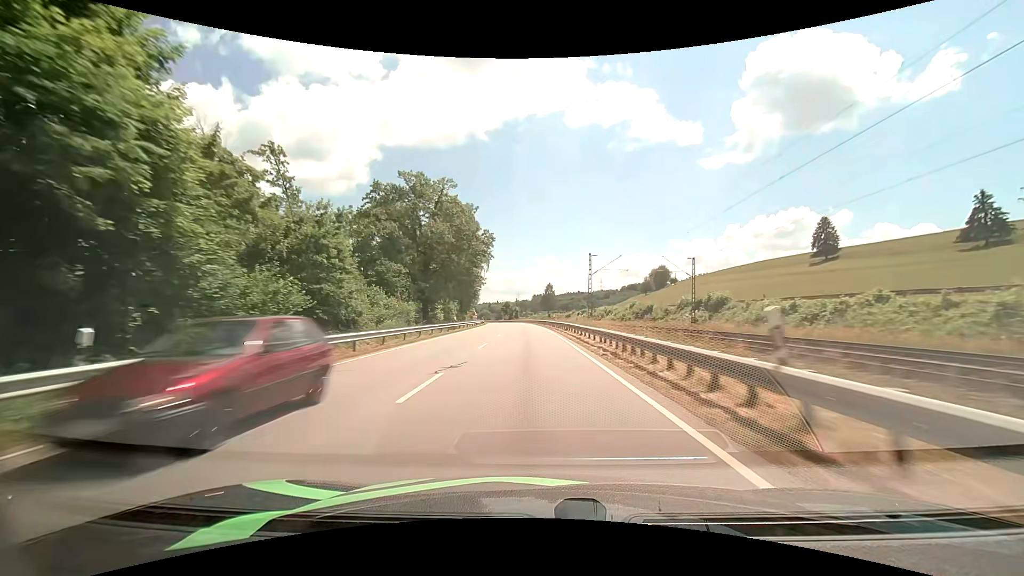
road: primary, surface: asphalt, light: Day
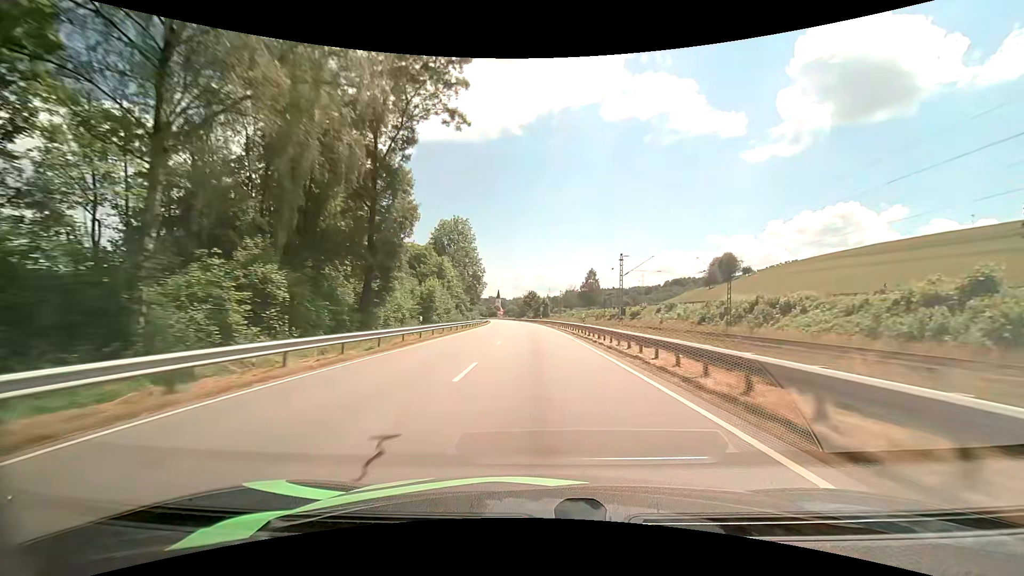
(-3.0, +71.3) m; -4°
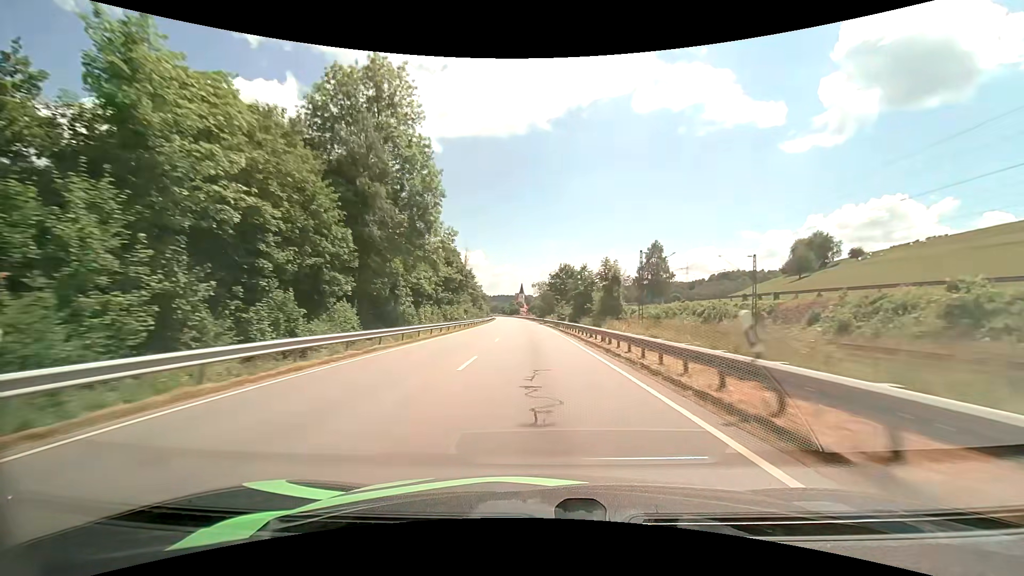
(-1.8, +71.7) m; -3°
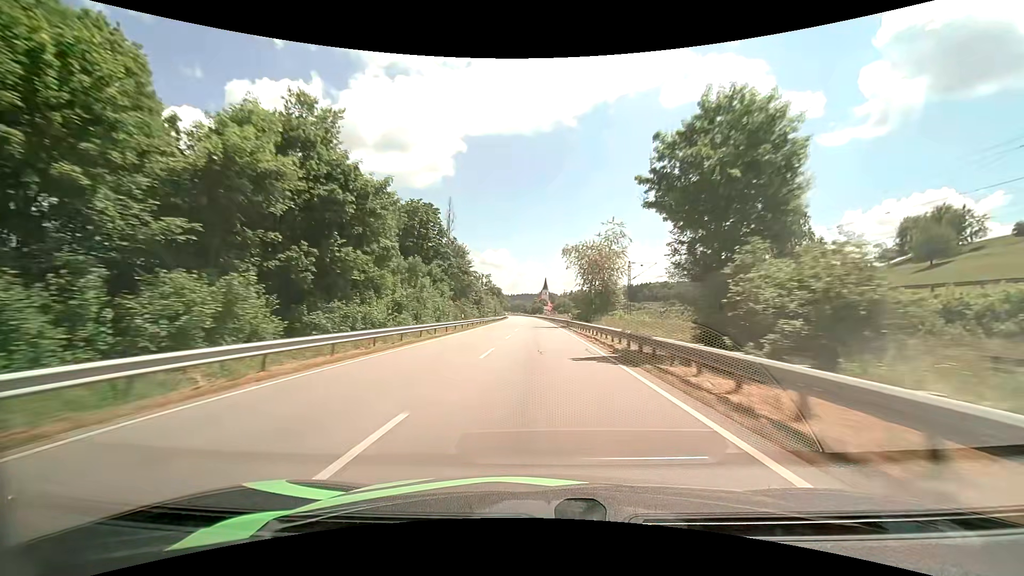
(-1.5, +58.4) m; -3°
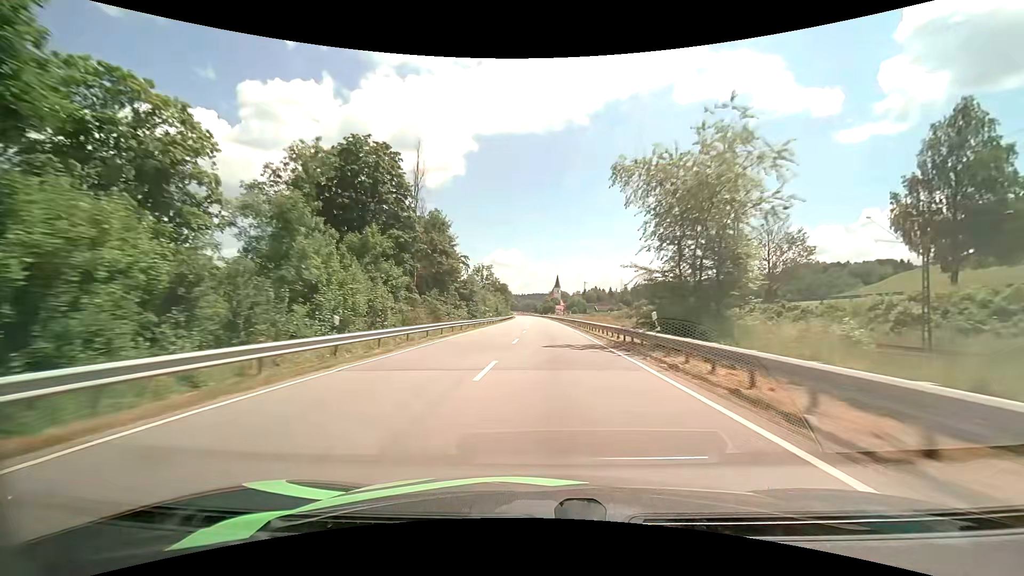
(-0.3, +29.4) m; -1°
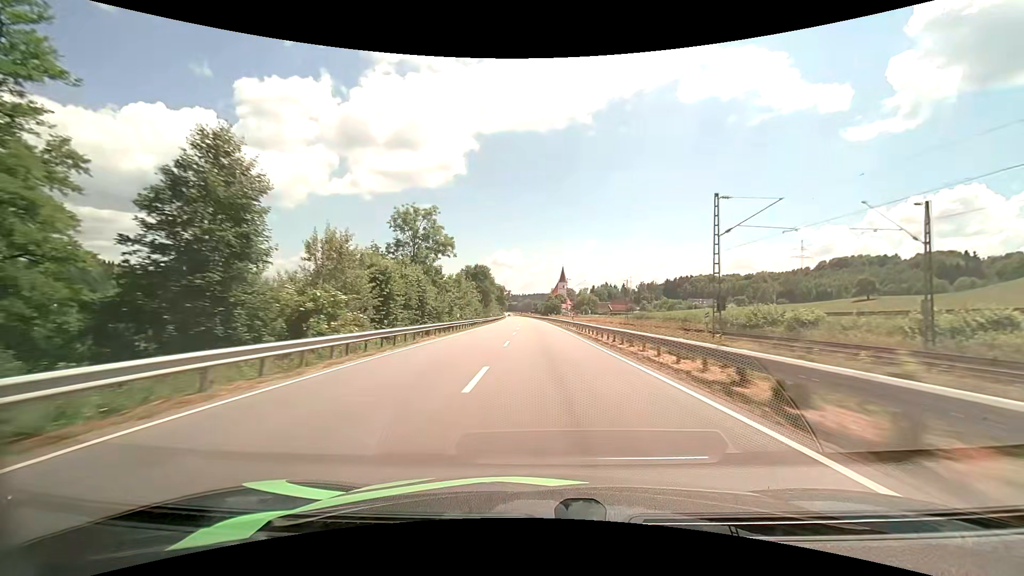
(-0.3, +74.0) m; 0°
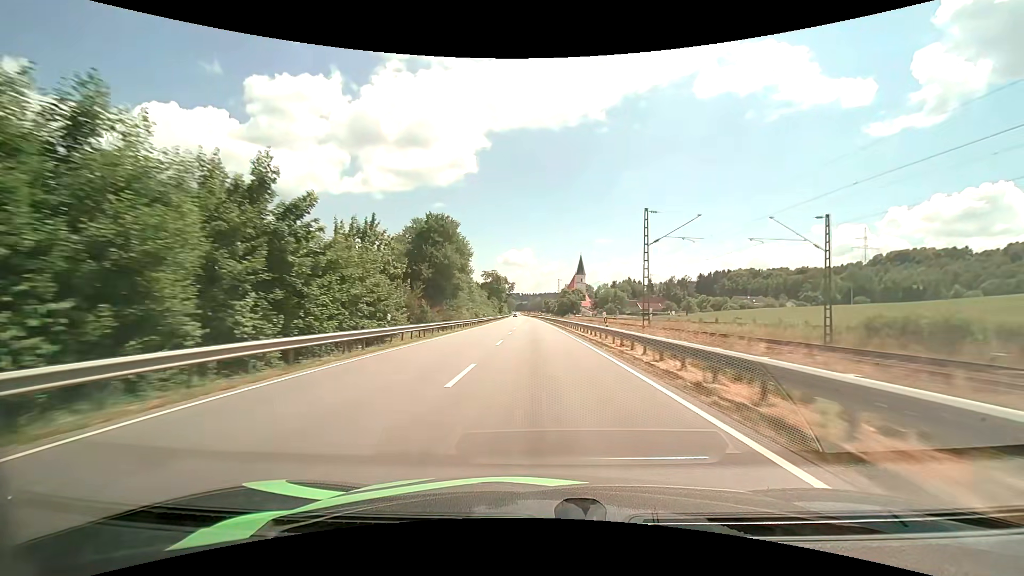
(-0.8, +59.9) m; -1°
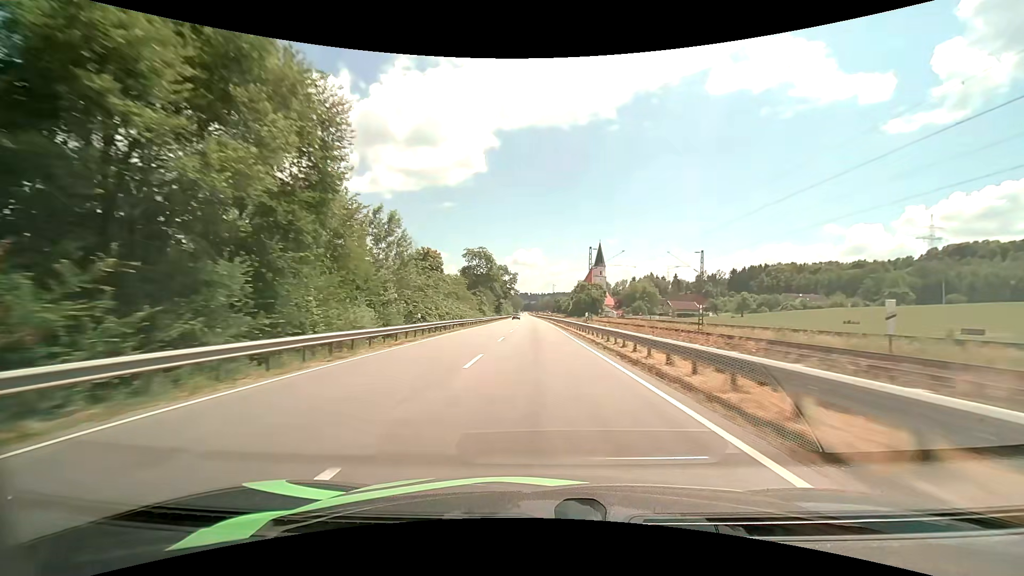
(-0.4, +45.2) m; -1°
(0, +10) (0, +20) (0, +30) (0, +40) (0, +50) (-1, +60) (-1, +70) (-1, +80) (-1, +90) (-1, +100) m
